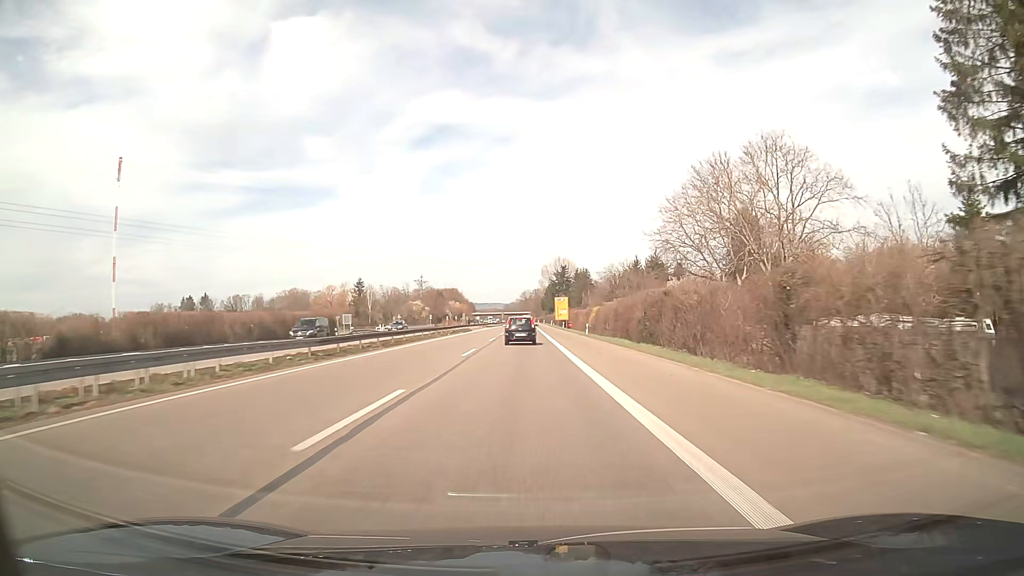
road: trunk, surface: asphalt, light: Day
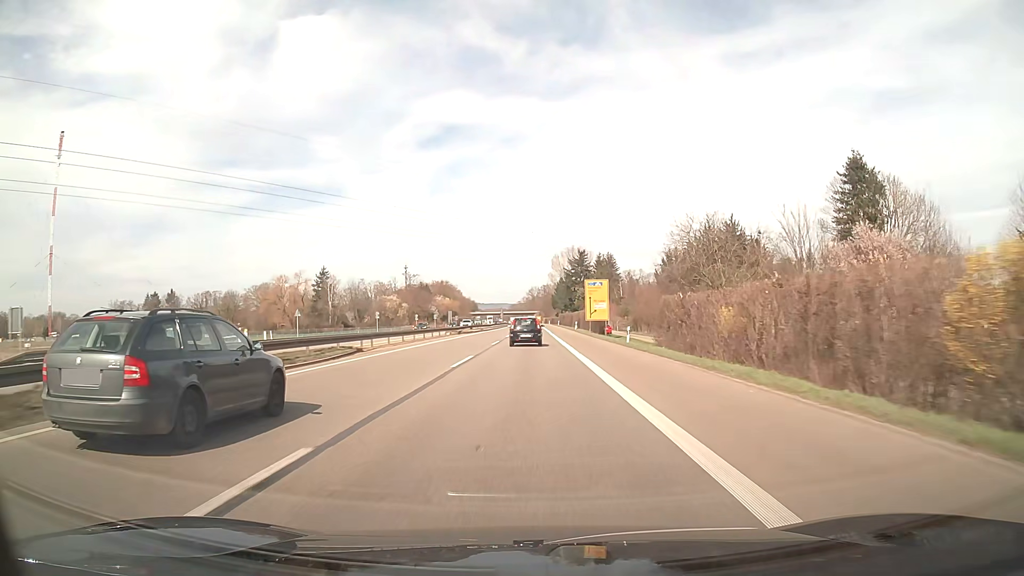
(-0.4, +61.4) m; -1°
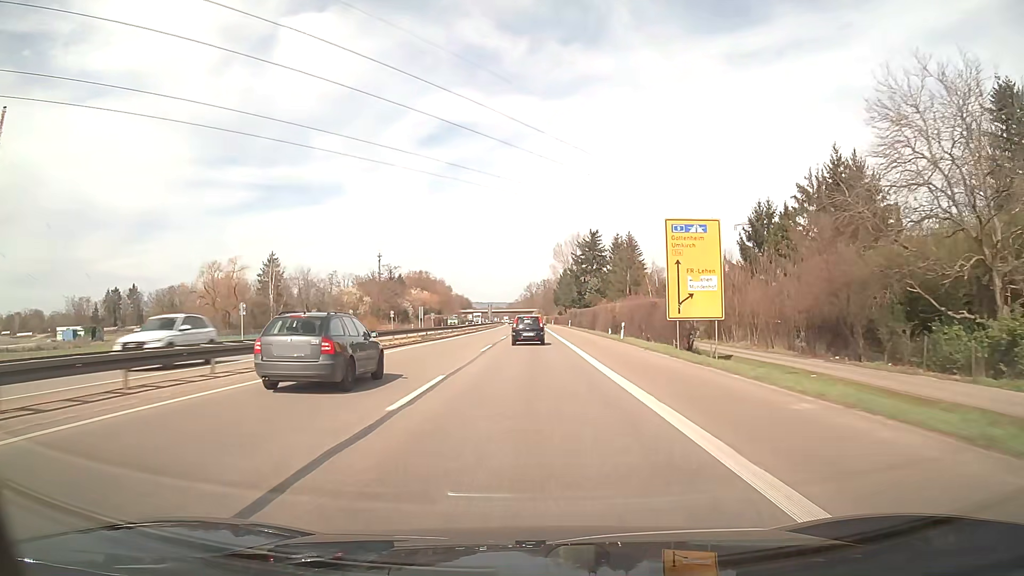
(0.0, +46.3) m; 0°
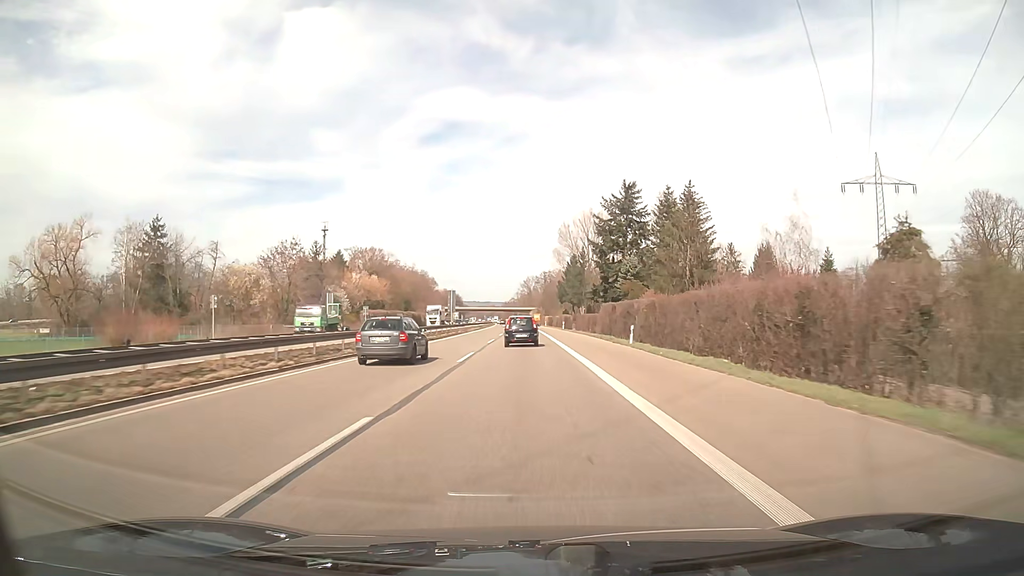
(+0.1, +62.0) m; 0°
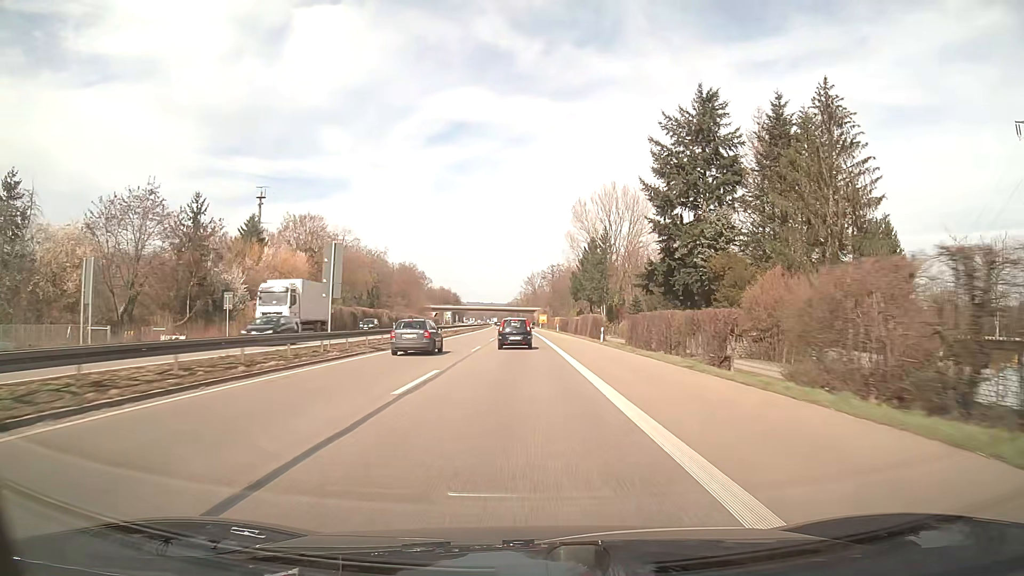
(-0.1, +46.2) m; 0°
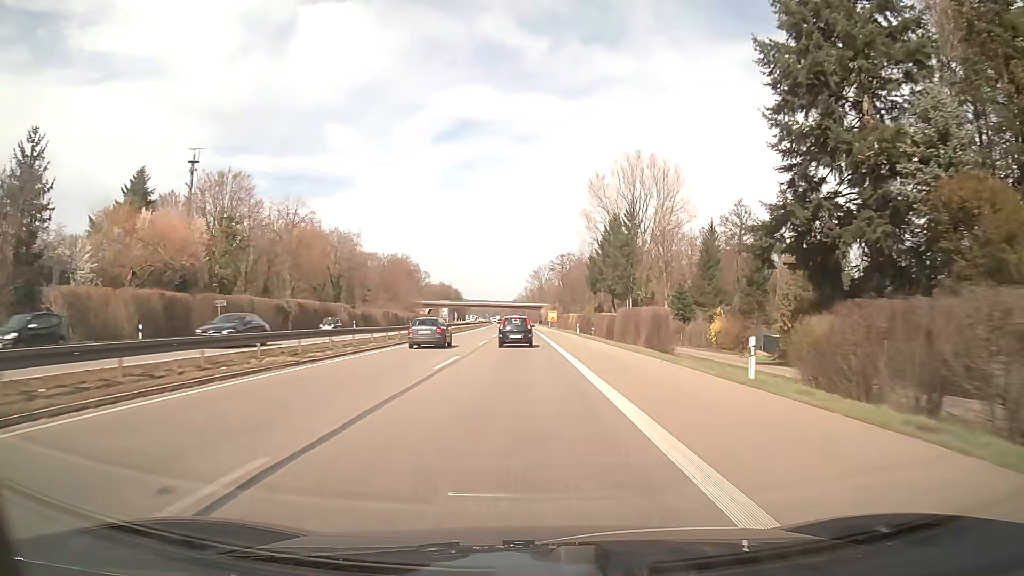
(-0.2, +30.5) m; -1°
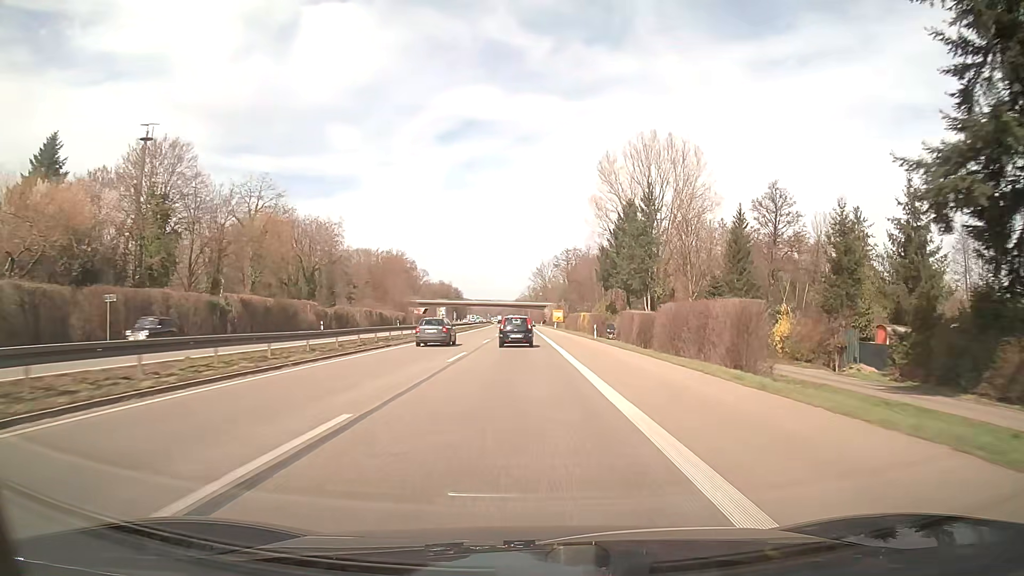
(0.0, +15.2) m; 0°
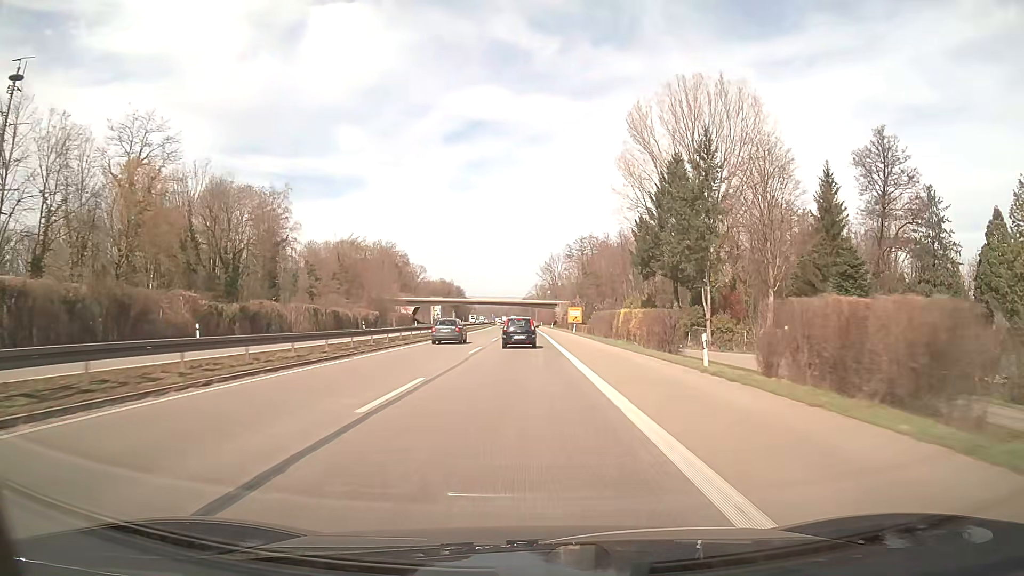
(-0.2, +30.4) m; -1°
(0, +10) (0, +20) (0, +30) (0, +40) (0, +50) (0, +60) (-1, +70) (-1, +80) (-1, +90) (-1, +100) m
